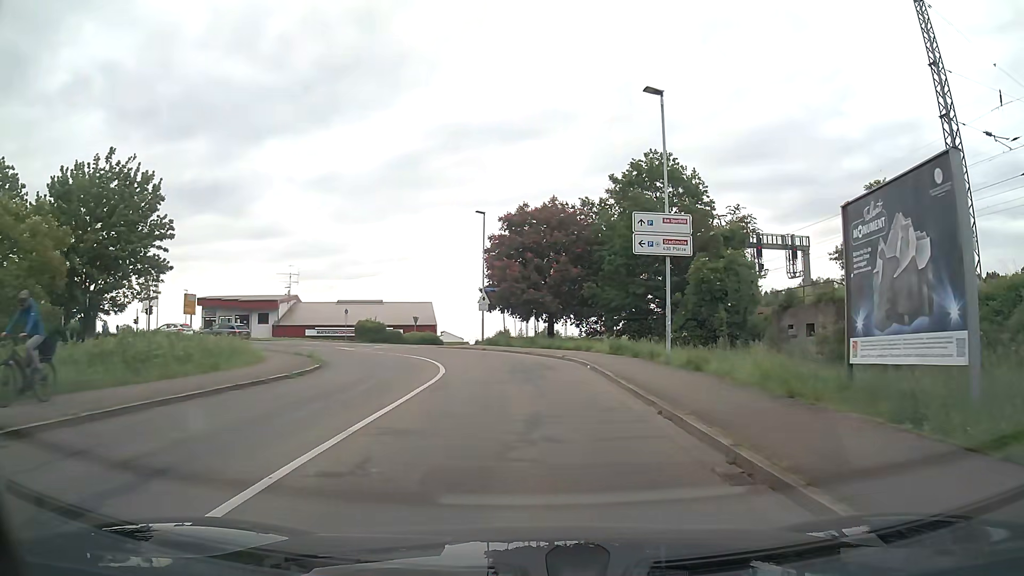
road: residential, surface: asphalt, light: Day
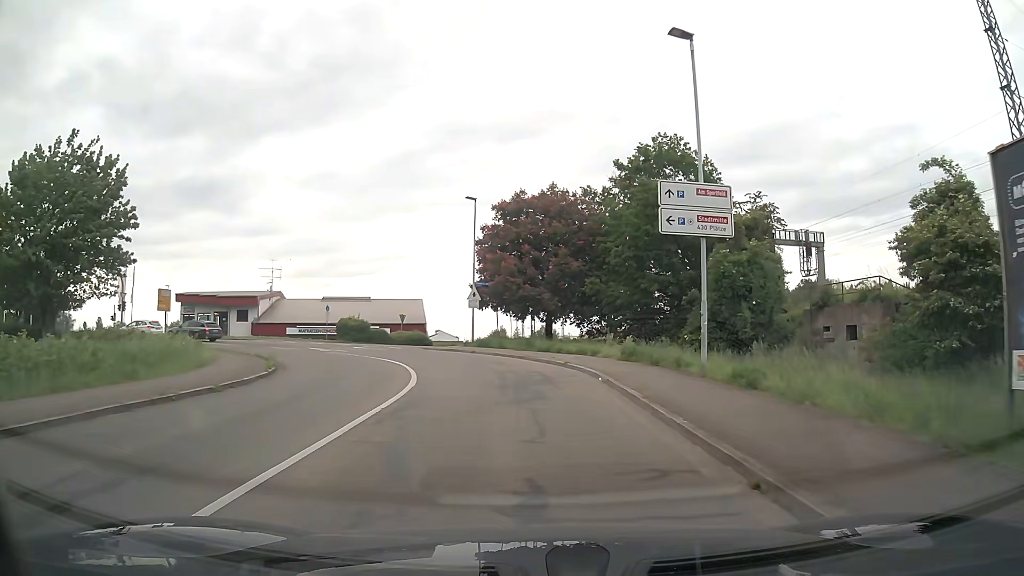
(0.0, +4.5) m; 0°
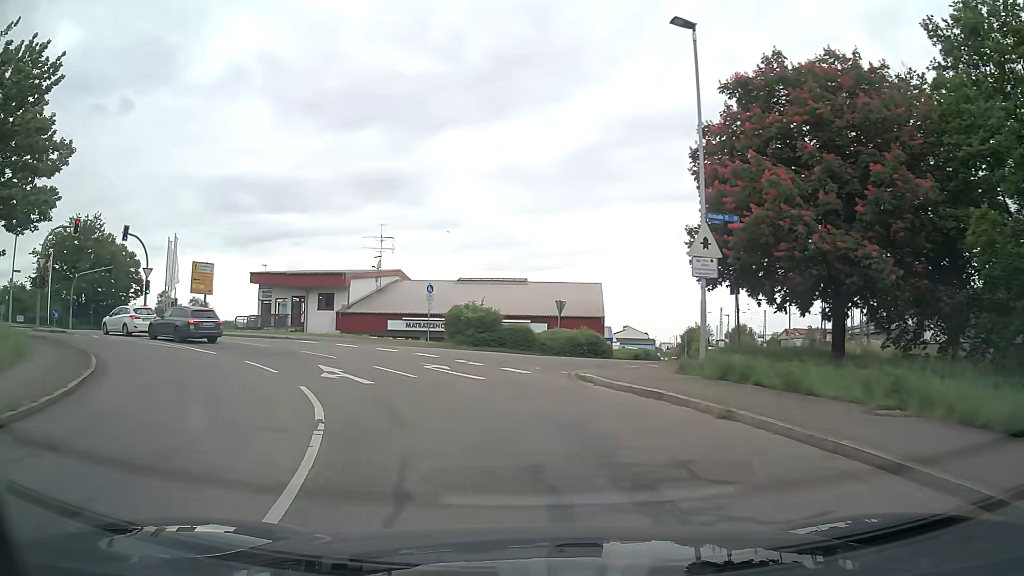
(-2.3, +22.6) m; -16°
